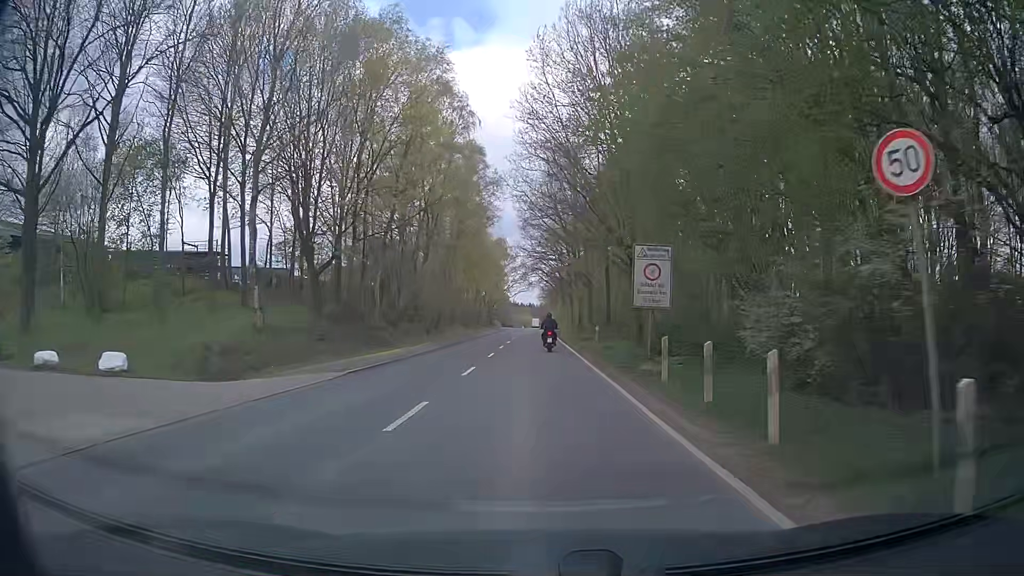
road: secondary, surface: asphalt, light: Day
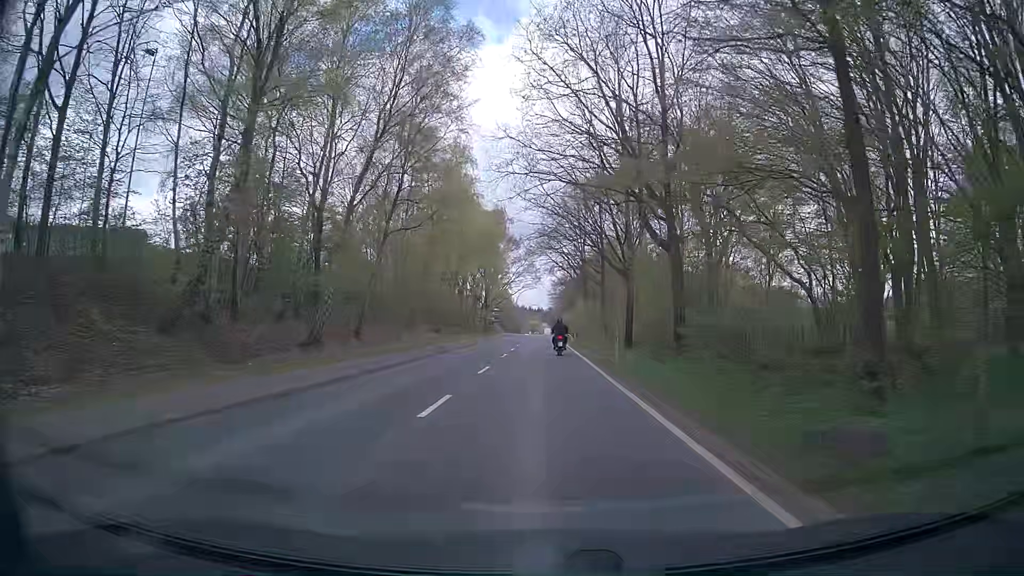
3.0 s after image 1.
(-0.3, +34.5) m; 0°
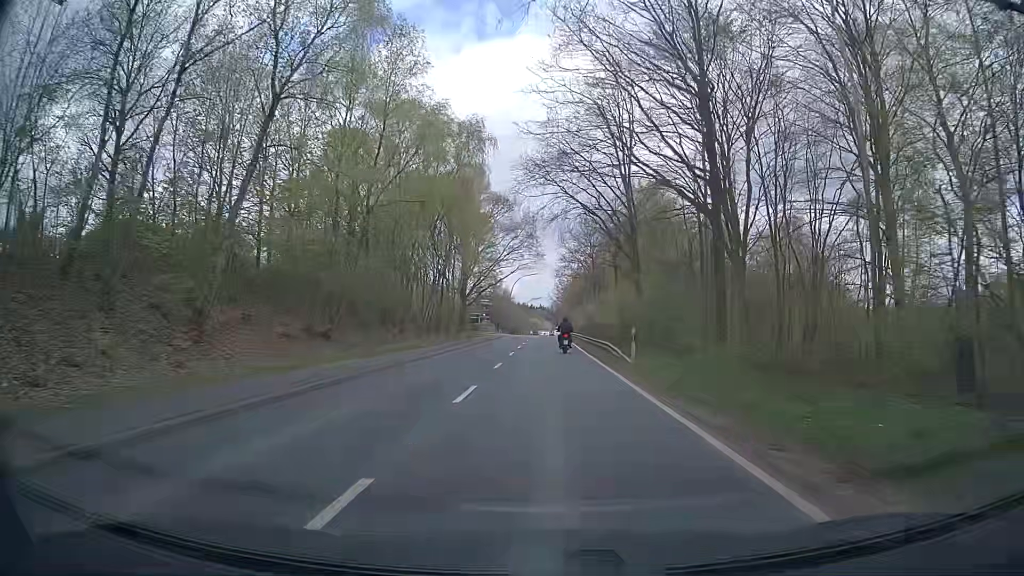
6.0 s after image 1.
(-0.2, +35.4) m; -1°
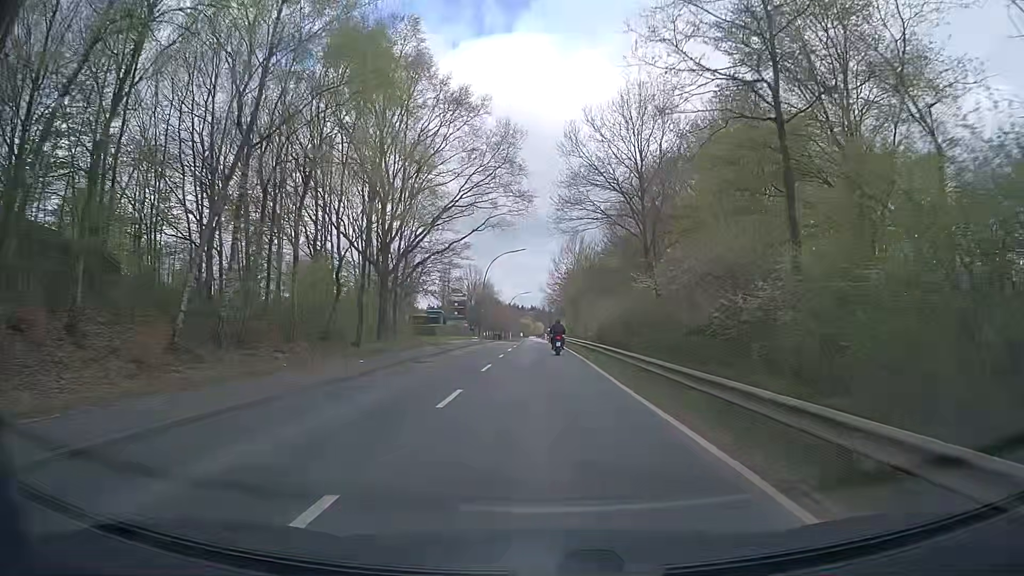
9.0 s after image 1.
(+0.7, +36.6) m; +1°
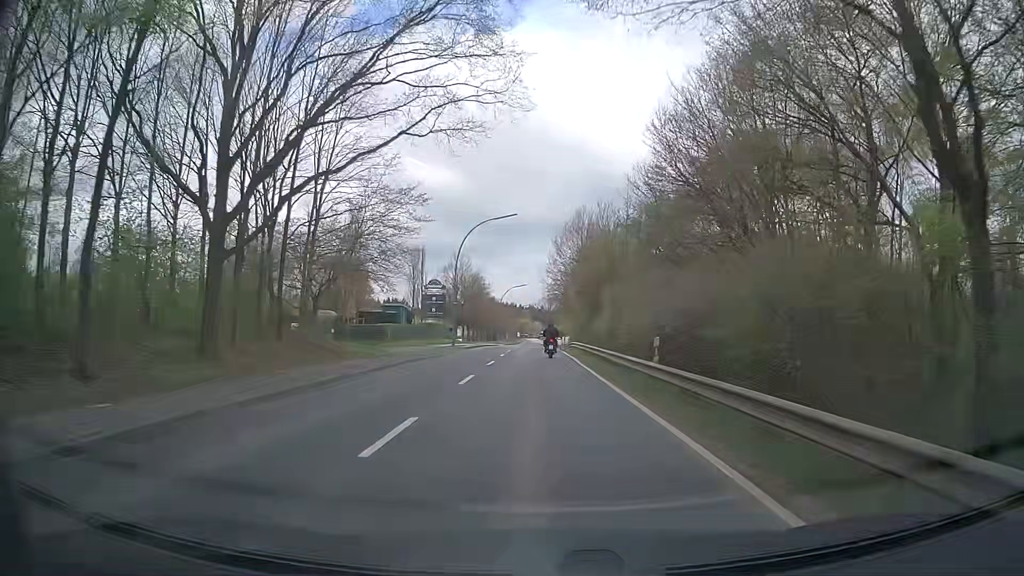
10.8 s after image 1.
(0.0, +22.4) m; 0°
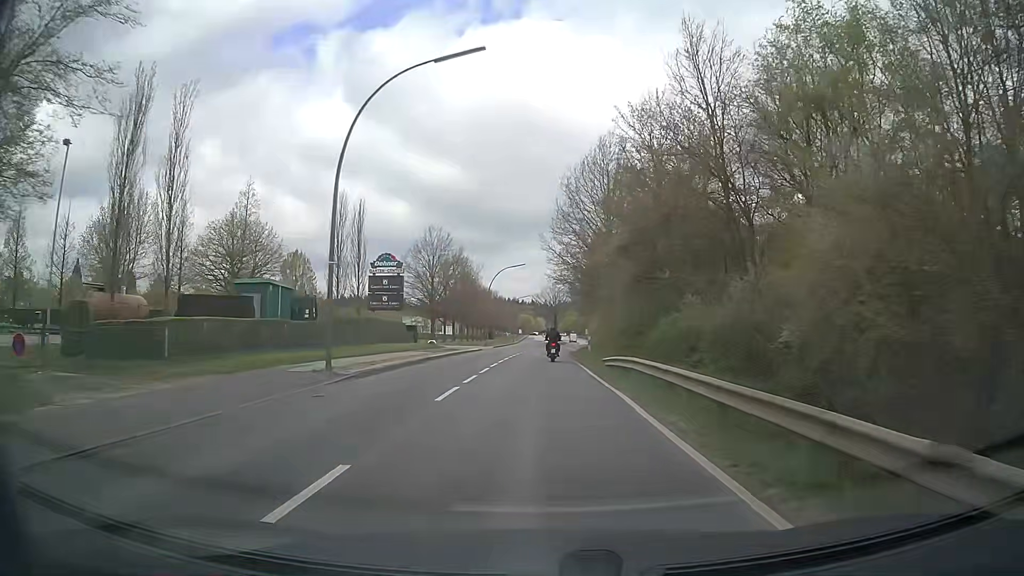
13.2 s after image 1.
(+0.1, +30.4) m; -1°
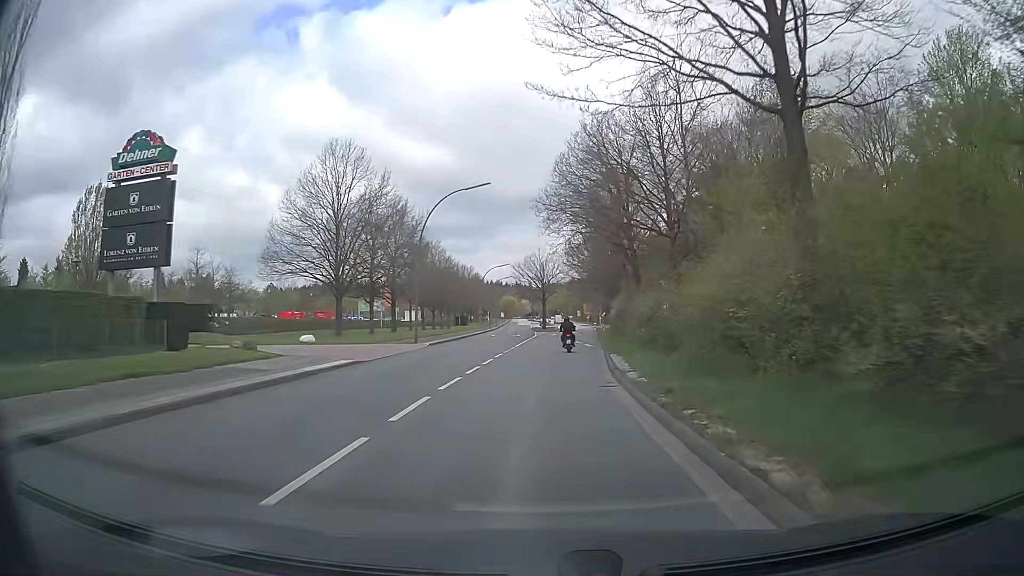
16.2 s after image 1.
(+0.5, +39.1) m; +2°
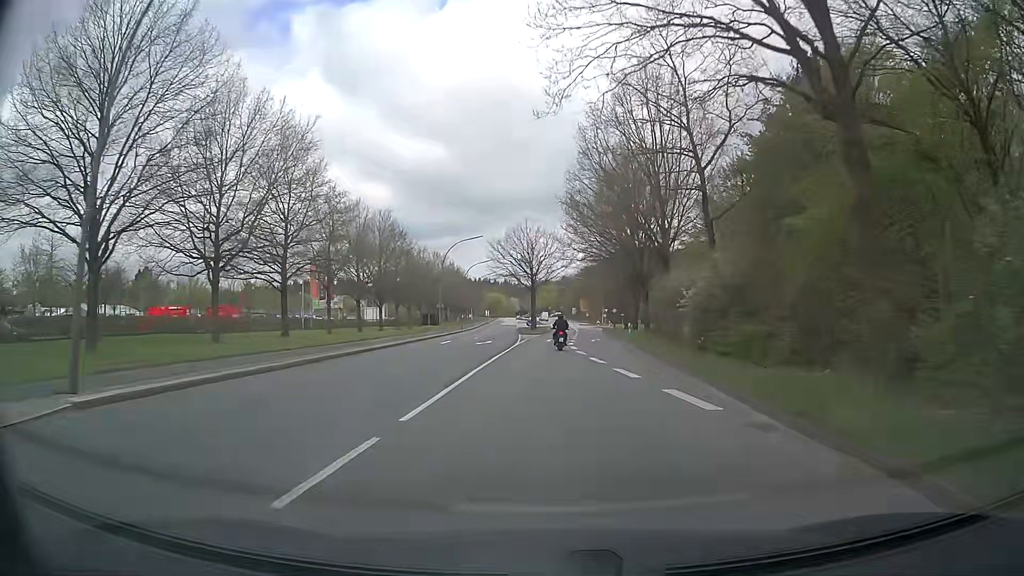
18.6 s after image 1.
(+0.2, +31.6) m; +1°
(0, +10) (0, +20) (0, +30) (0, +40) (+1, +50) (+1, +60) (+2, +70) (+2, +80) (+3, +90) (+3, +100) m
